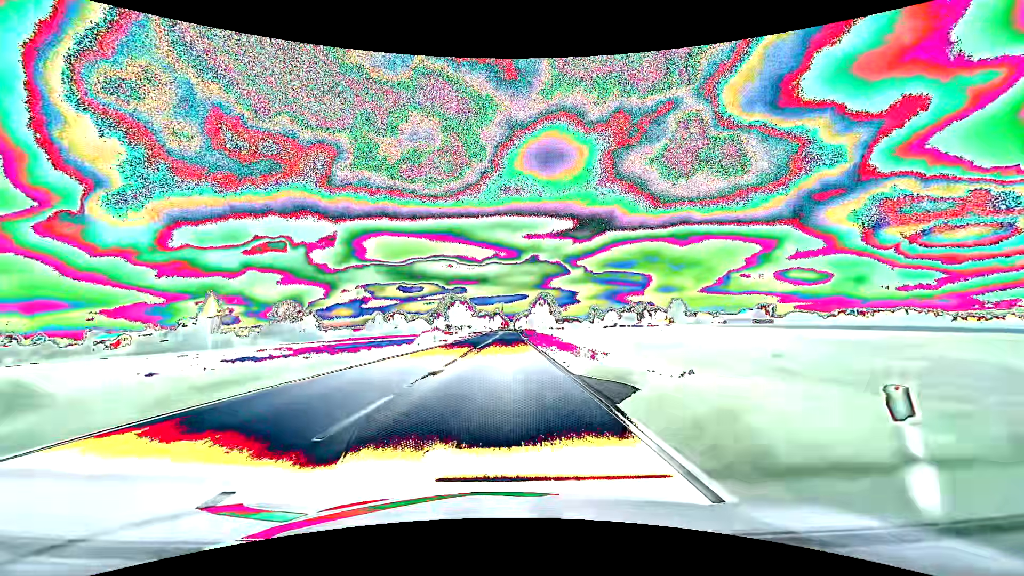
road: primary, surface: asphalt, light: Day
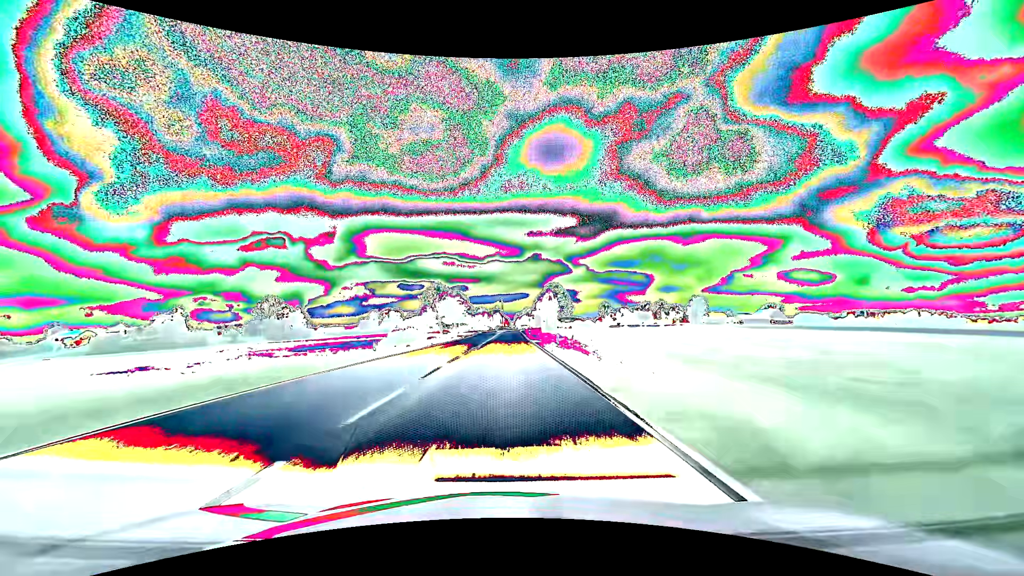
(0.0, +23.2) m; 0°
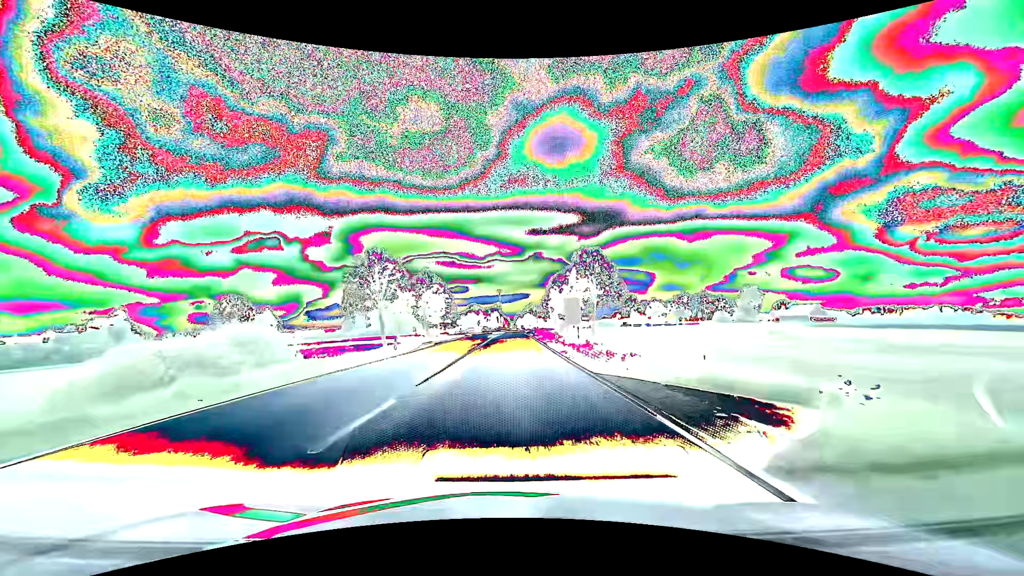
(+0.1, +43.5) m; 0°
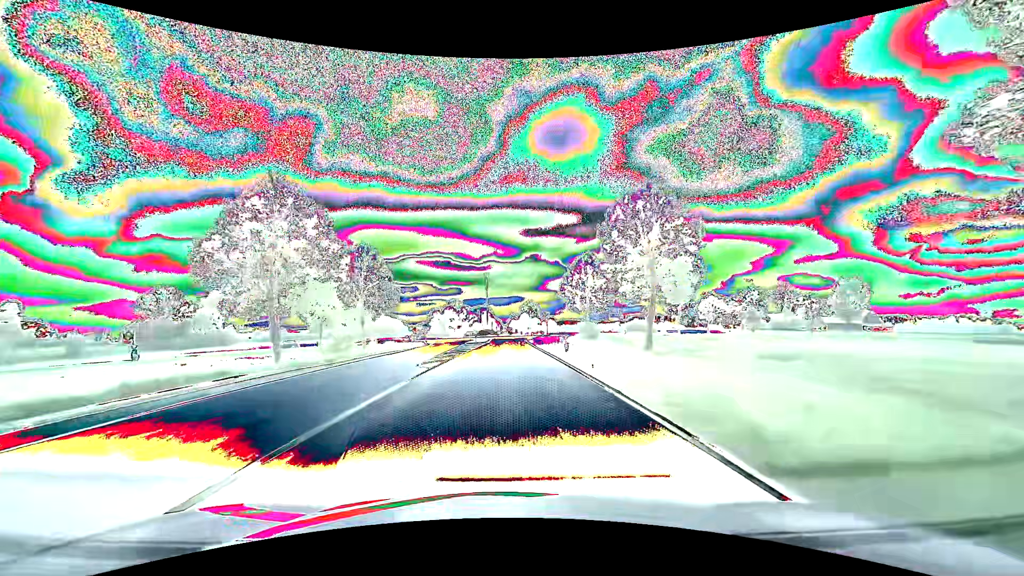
(+0.3, +49.0) m; +1°
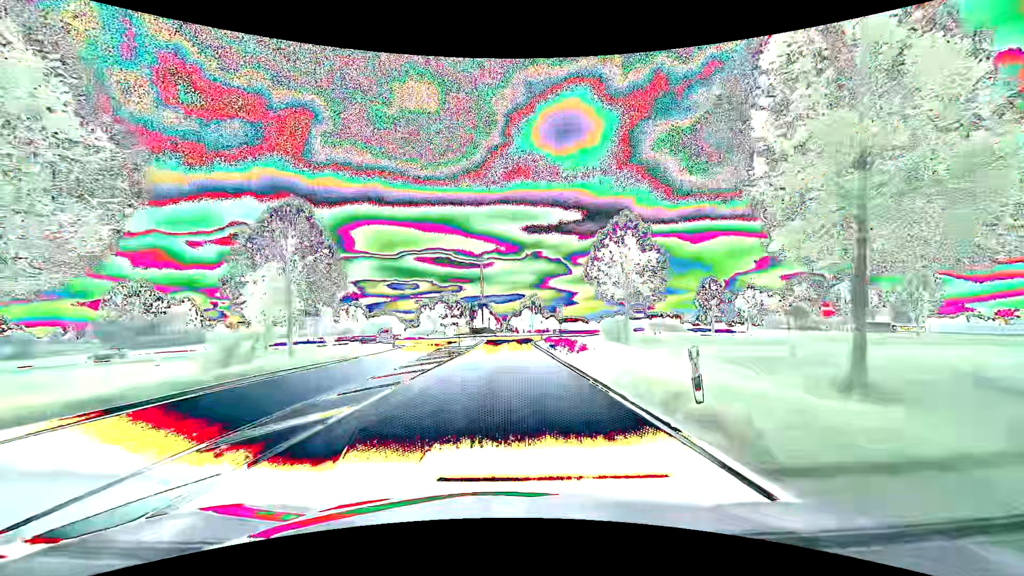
(0.0, +17.9) m; 0°
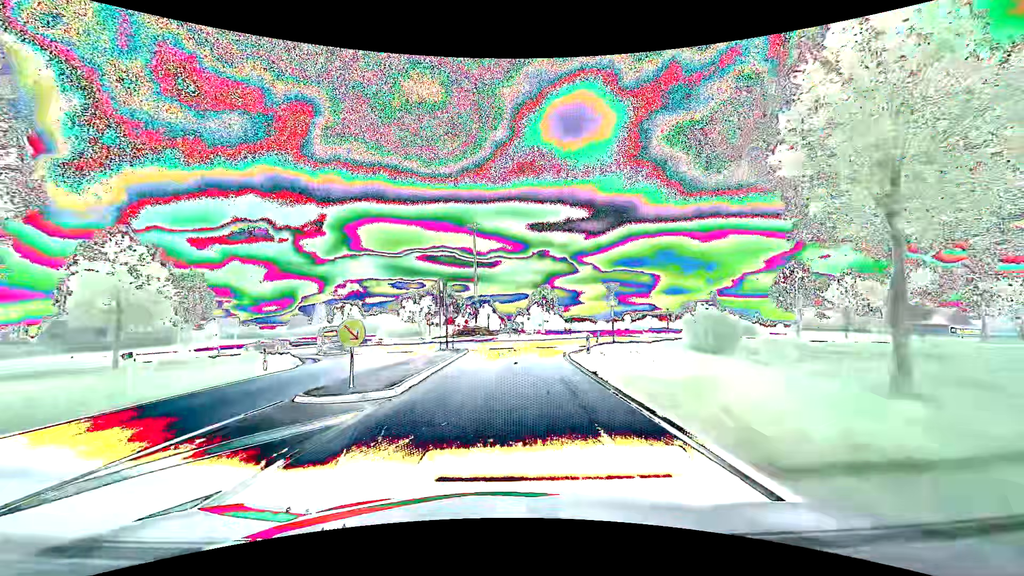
(-0.1, +24.7) m; -1°
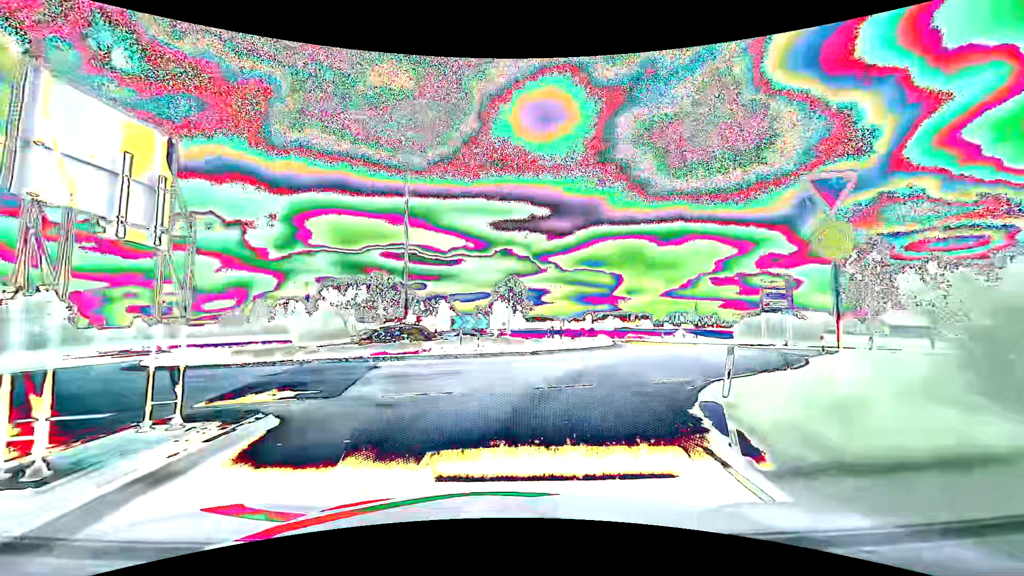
(+0.3, +21.0) m; +4°
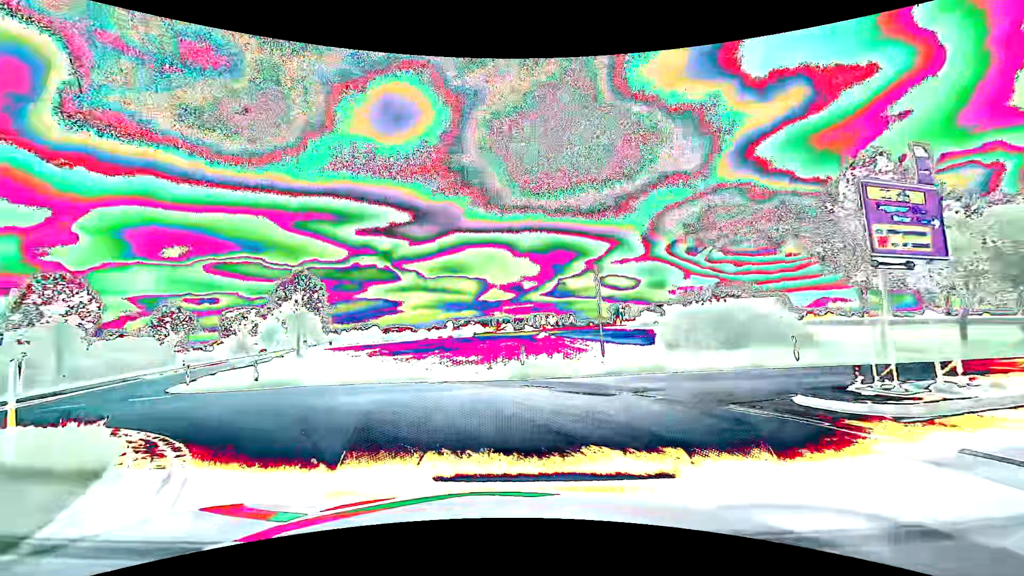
(+8.1, +26.6) m; +17°
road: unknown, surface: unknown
(-3, +10) (-9, +17) (-17, +24) (-22, +32) (-26, +41) (-30, +50) (-34, +60) (-37, +69) (-41, +78) (-45, +87) m
